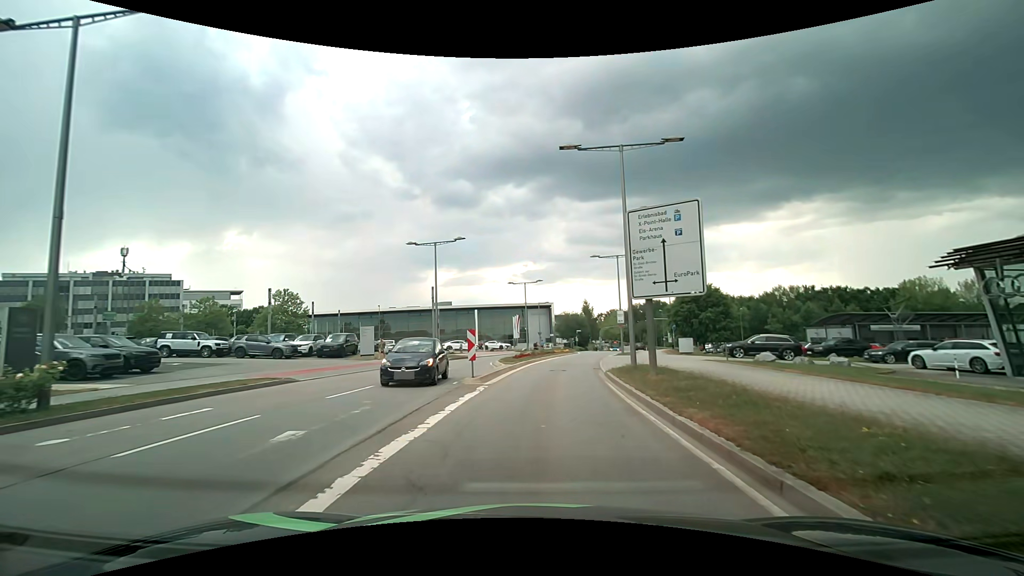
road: secondary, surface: asphalt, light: Day
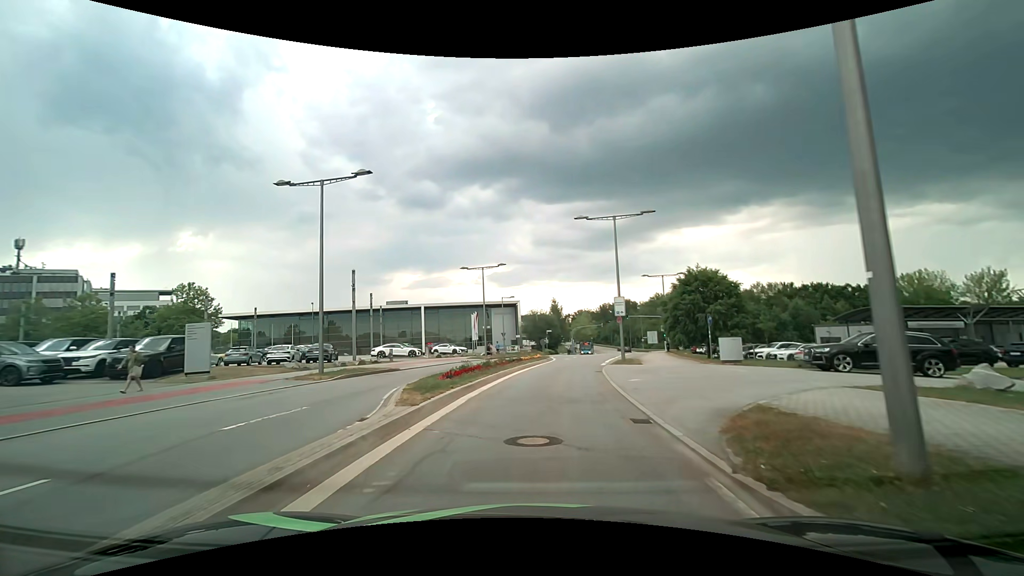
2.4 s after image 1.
(+0.6, +15.7) m; +4°
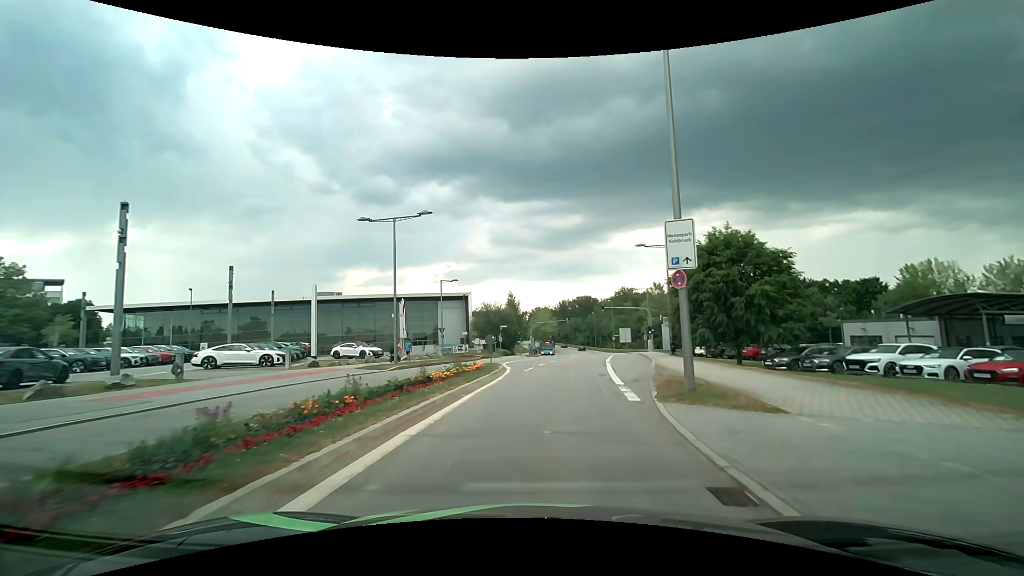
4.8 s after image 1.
(+0.8, +19.5) m; +5°
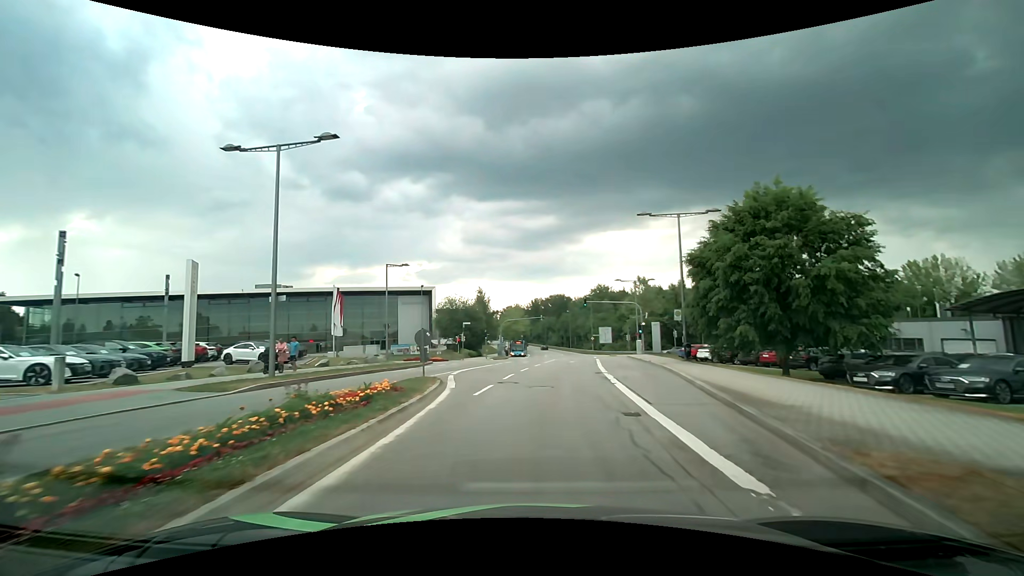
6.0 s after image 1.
(+0.3, +11.2) m; +3°
(0, +10) (+1, +20) (+2, +30) (+3, +40) (+5, +50) (+6, +60) (+7, +70) (+7, +80) (+8, +90) (+8, +100) m
